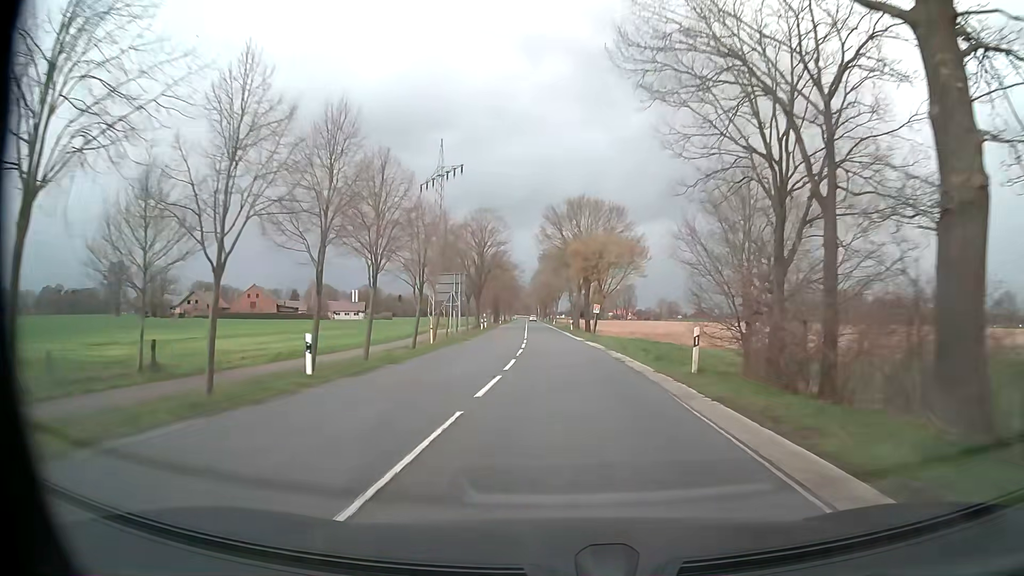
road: secondary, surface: asphalt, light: Day
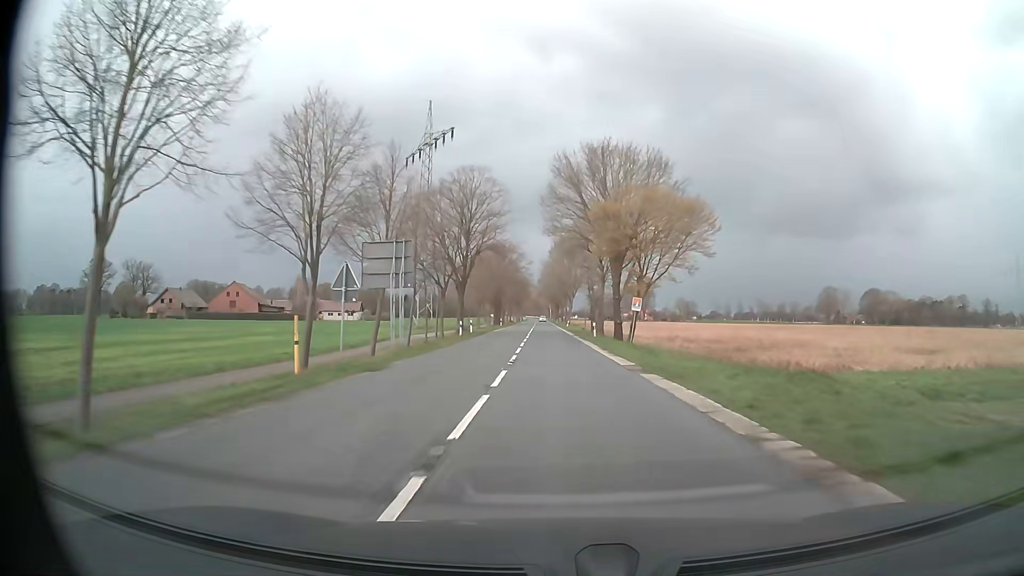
(-0.2, +22.4) m; -1°
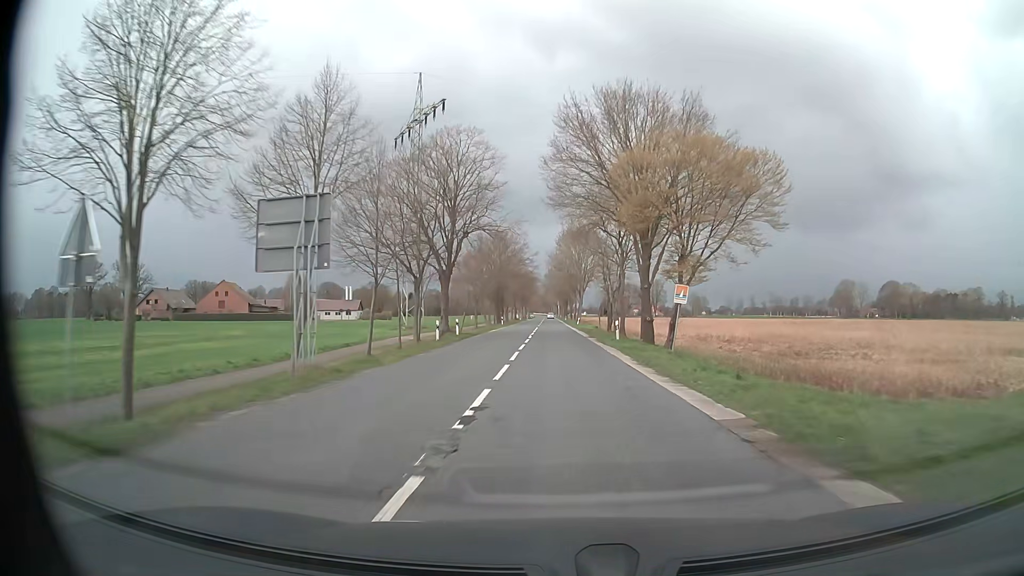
(-0.1, +11.6) m; -1°
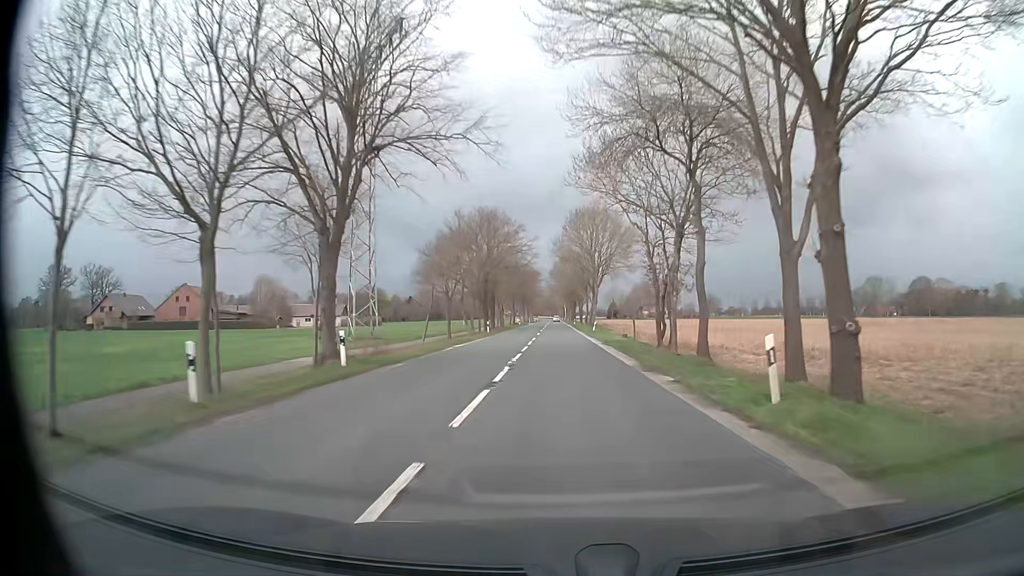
(-0.3, +23.9) m; -1°
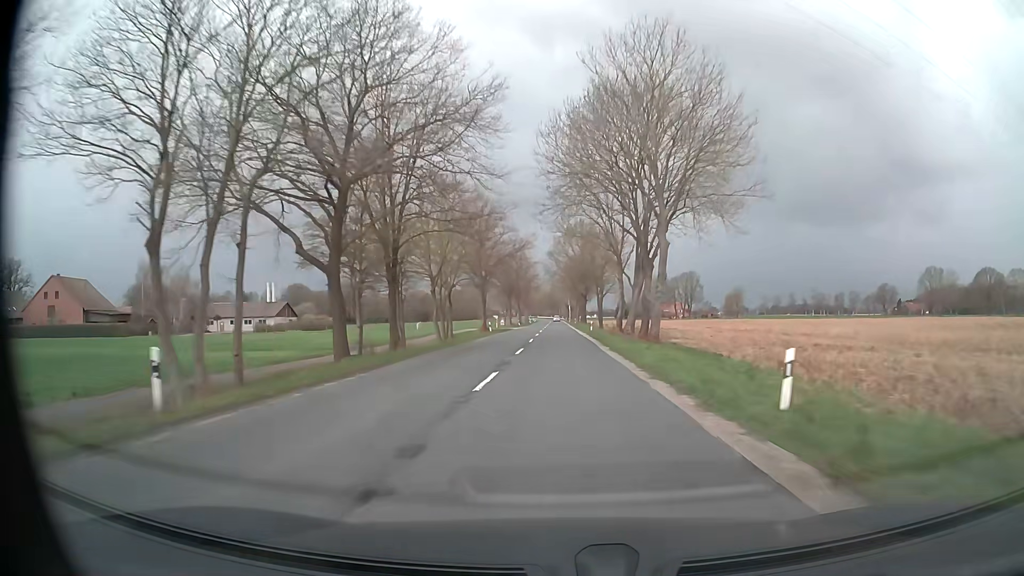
(0.0, +50.6) m; 0°
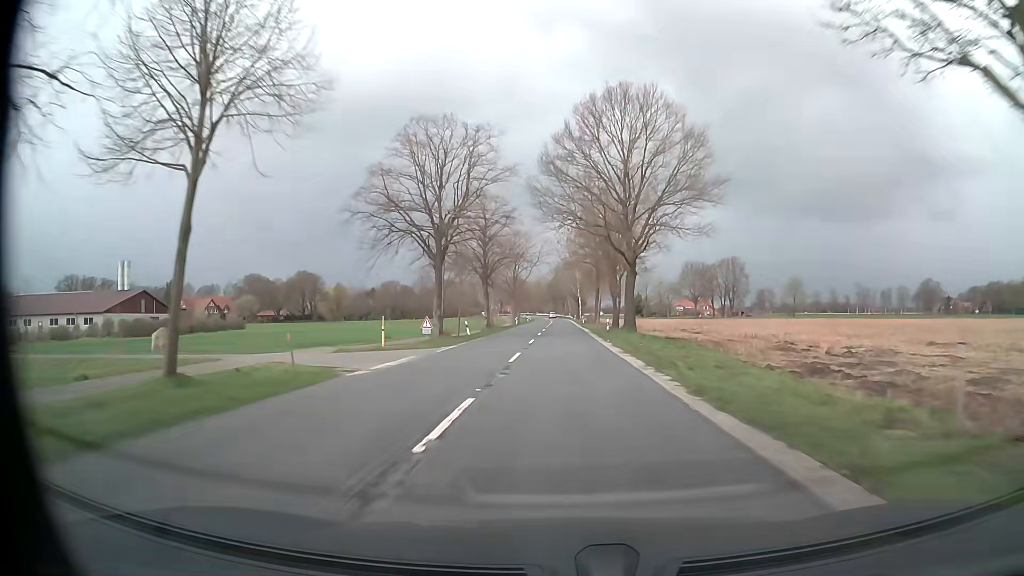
(-0.2, +65.7) m; 0°
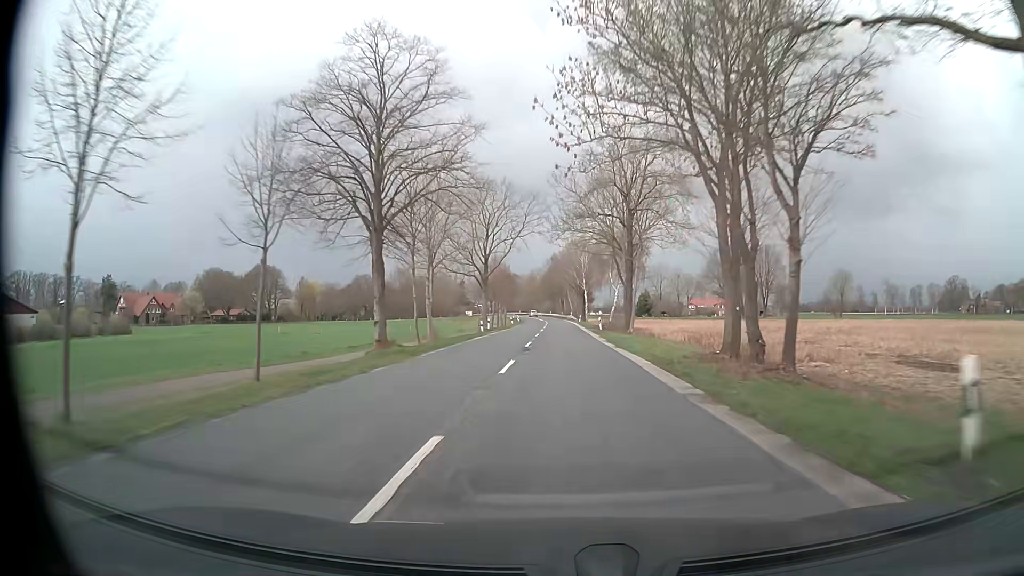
(-0.2, +40.0) m; 0°
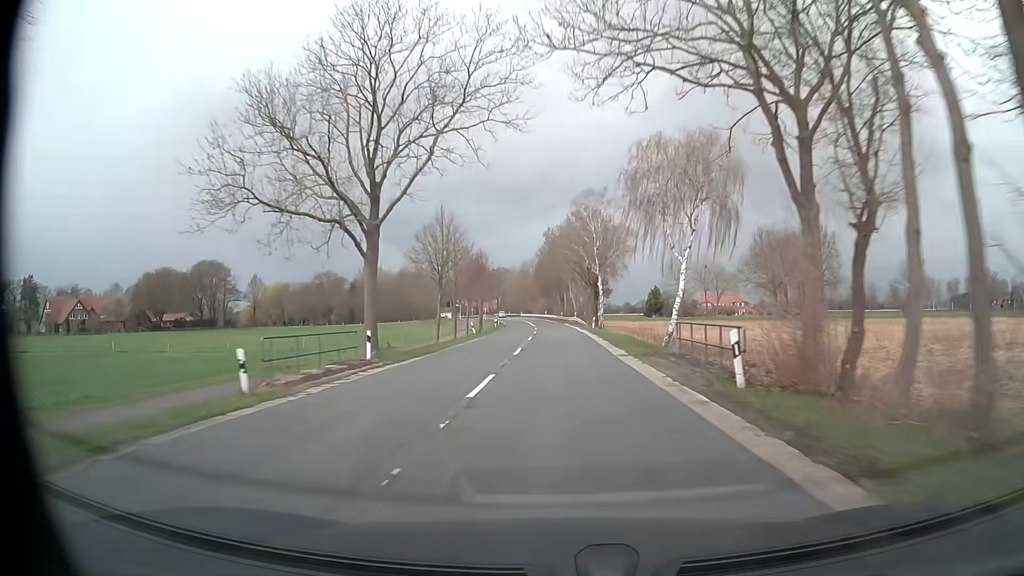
(+0.2, +40.3) m; 0°
(0, +10) (0, +20) (0, +30) (0, +40) (0, +50) (-1, +60) (-1, +70) (-1, +80) (-2, +90) (-3, +100) m
